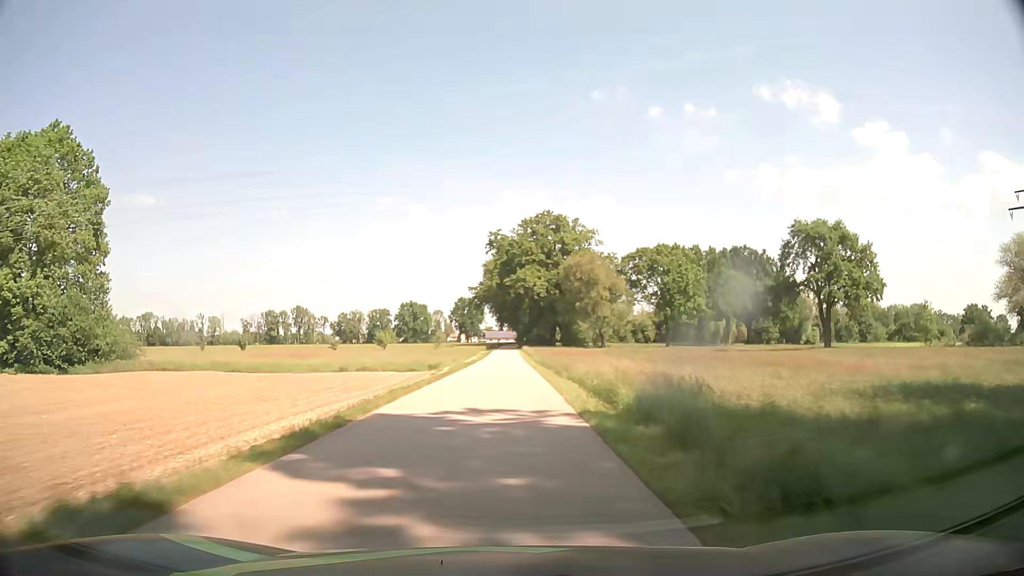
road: unclassified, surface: asphalt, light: Day
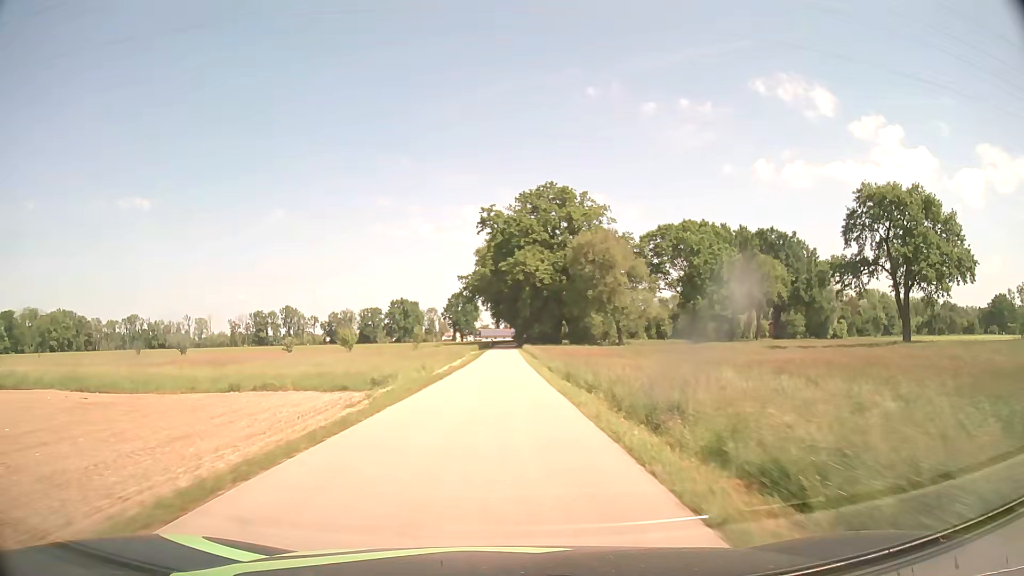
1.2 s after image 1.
(0.0, +21.1) m; 0°
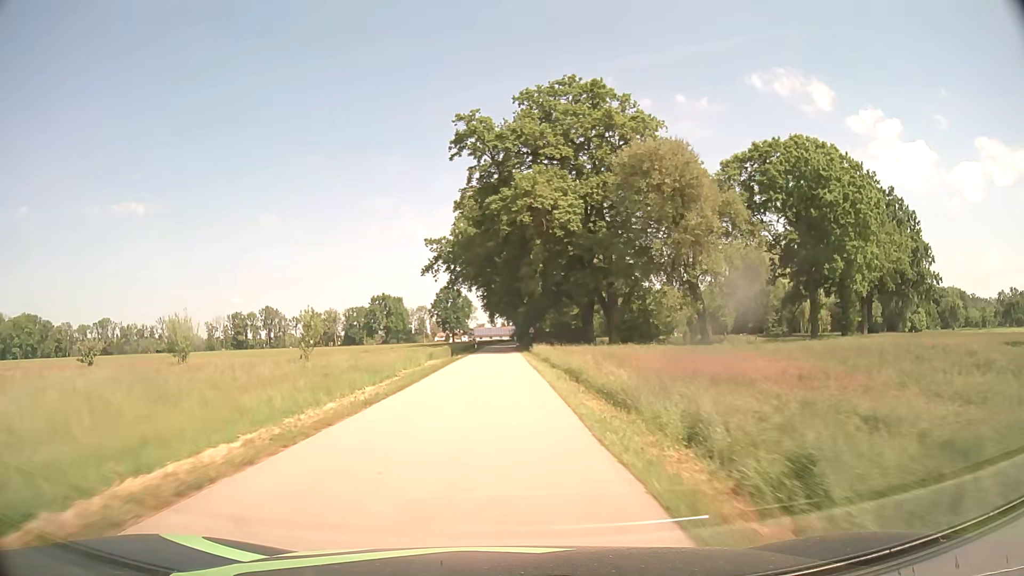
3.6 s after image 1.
(+0.2, +43.5) m; 0°
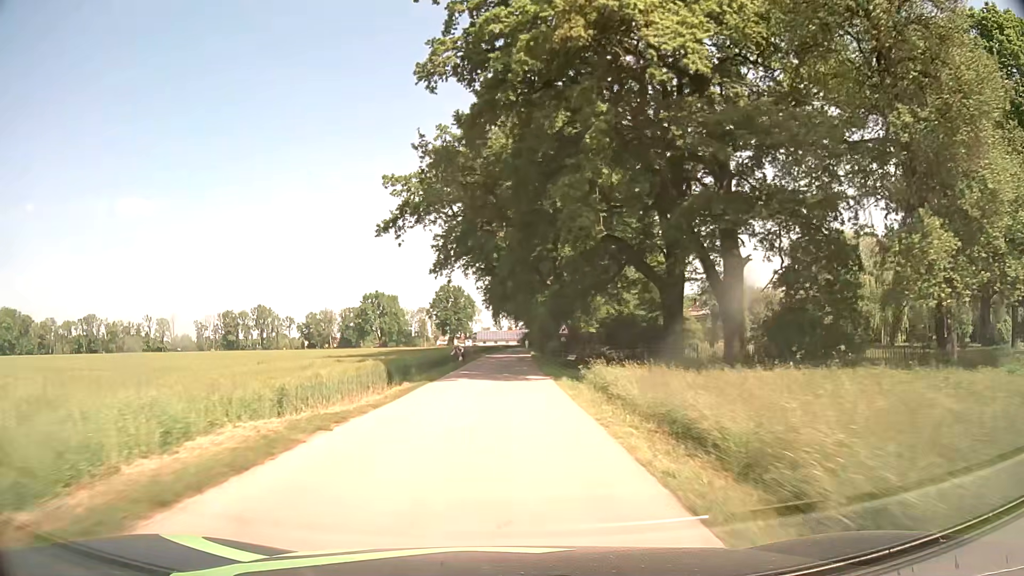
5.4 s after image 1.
(-0.3, +31.4) m; -1°
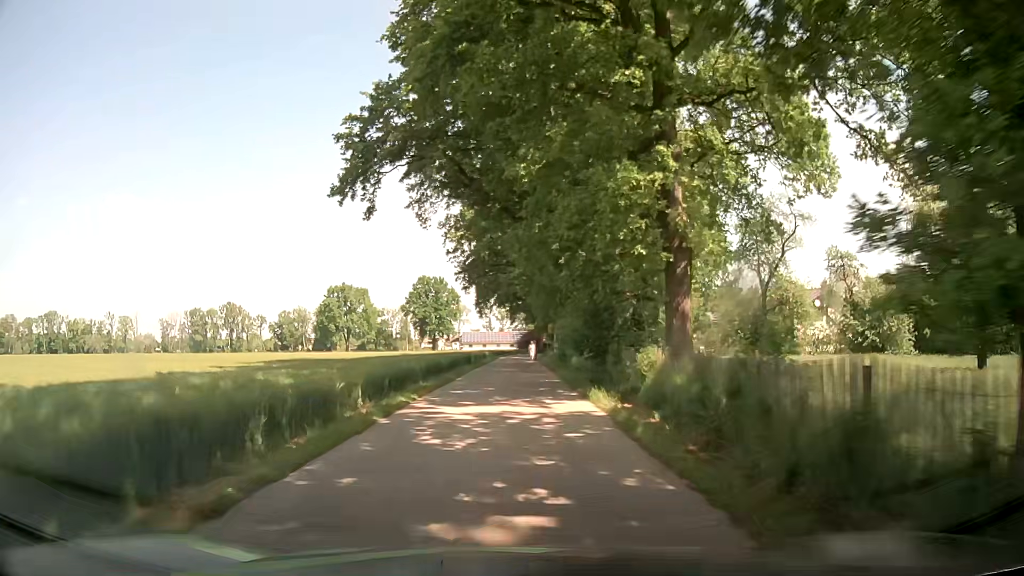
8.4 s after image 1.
(-0.1, +43.6) m; +1°
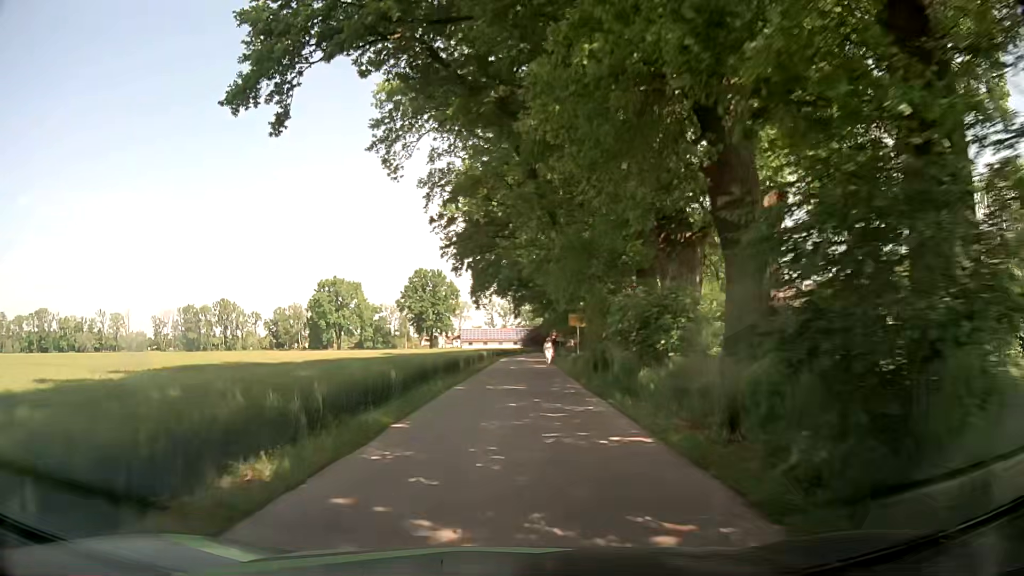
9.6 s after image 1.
(-0.1, +14.9) m; -2°
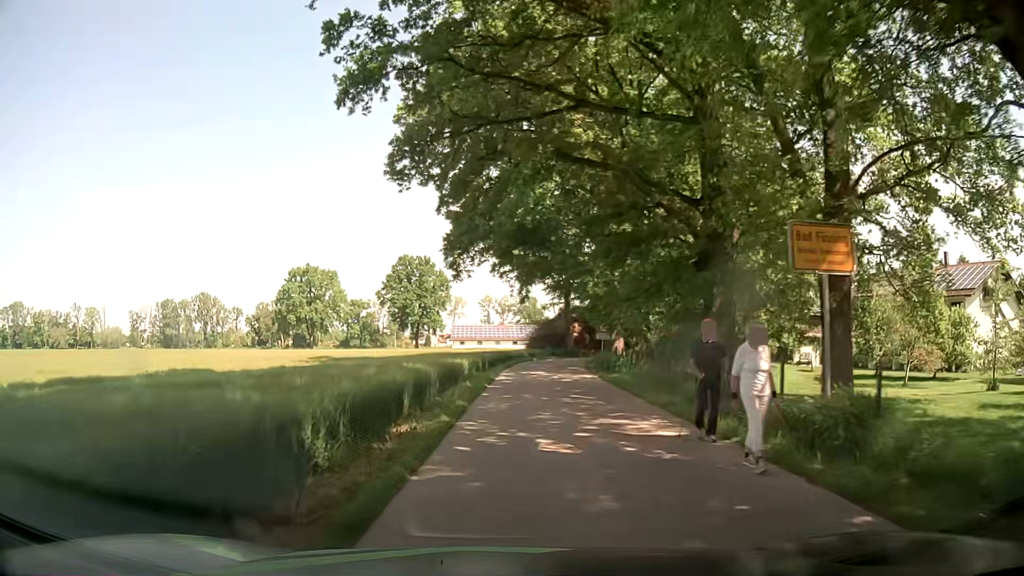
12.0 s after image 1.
(+0.4, +28.4) m; +2°
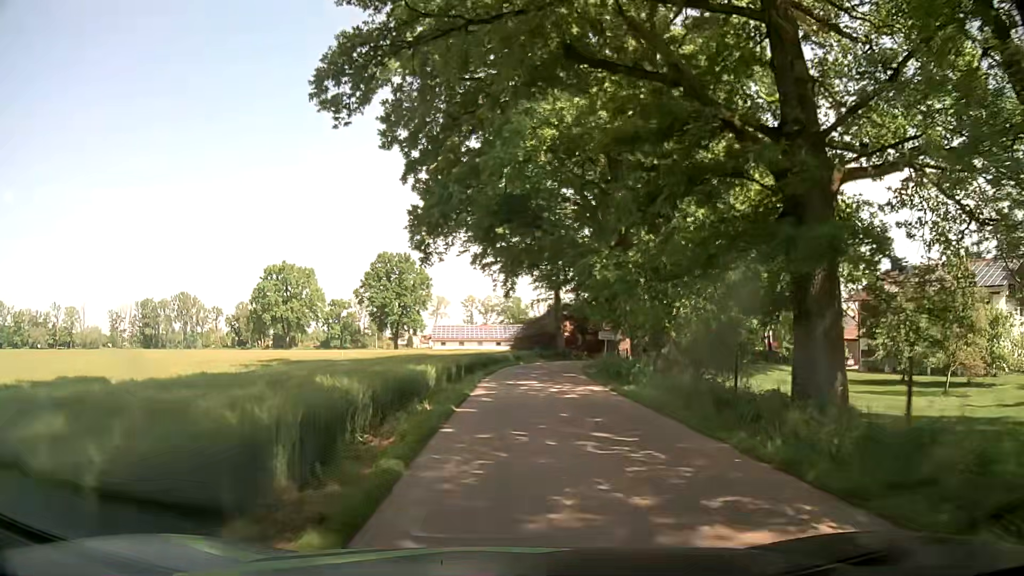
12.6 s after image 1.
(0.0, +7.0) m; +1°
